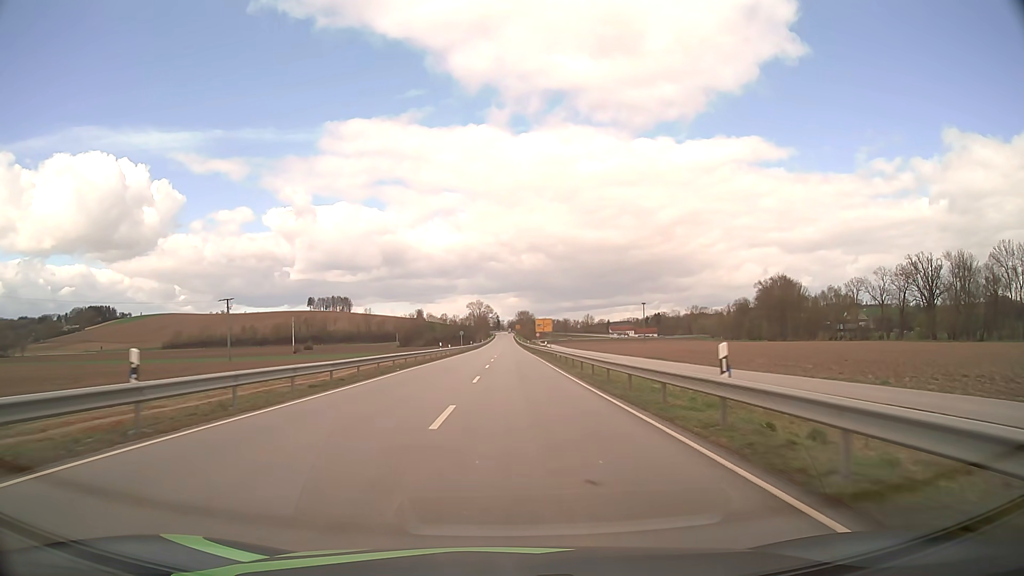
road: secondary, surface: asphalt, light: Day
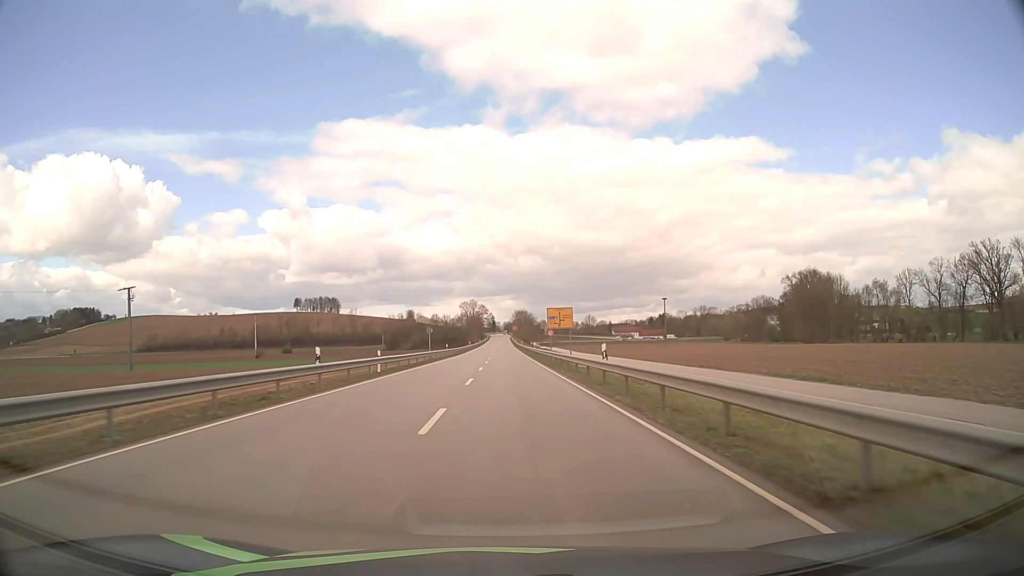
(+0.1, +36.8) m; 0°
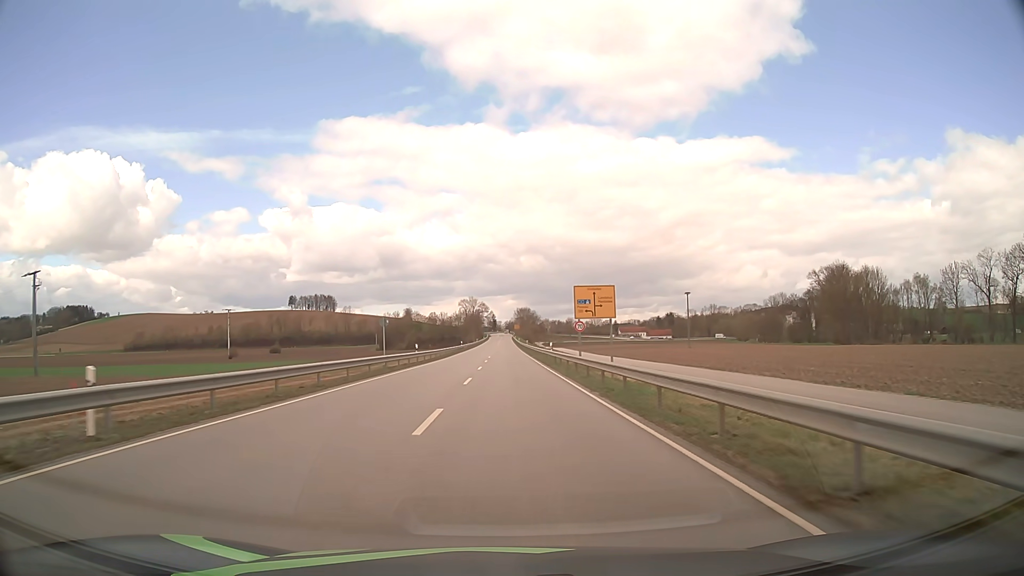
(0.0, +24.2) m; 0°
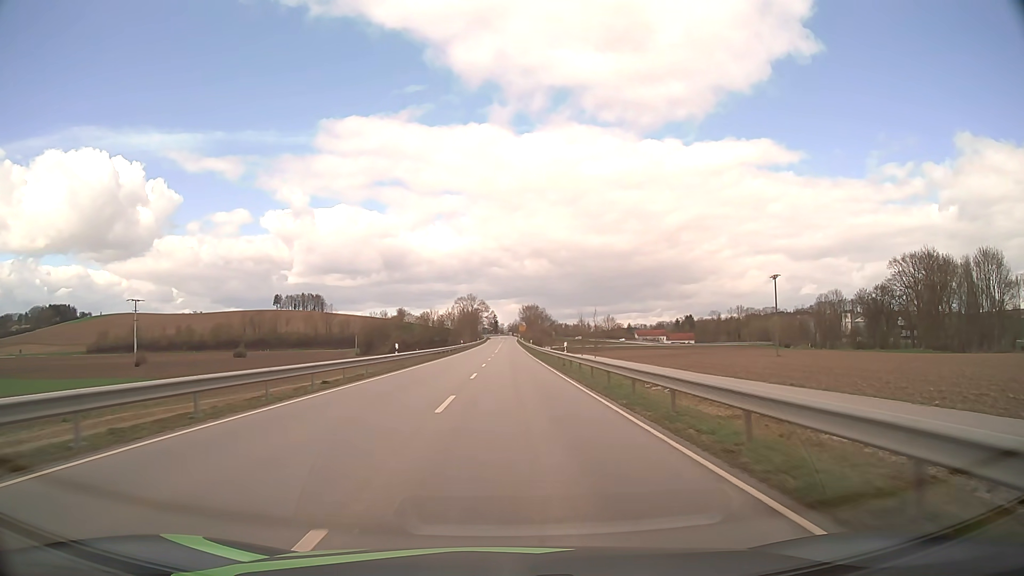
(-0.3, +57.2) m; 0°
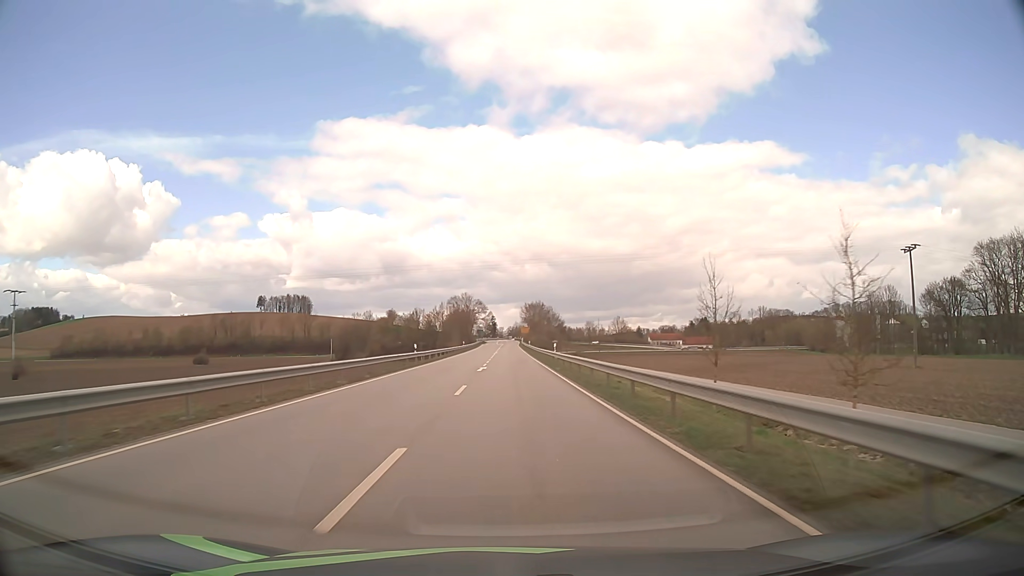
(+0.1, +44.7) m; 0°
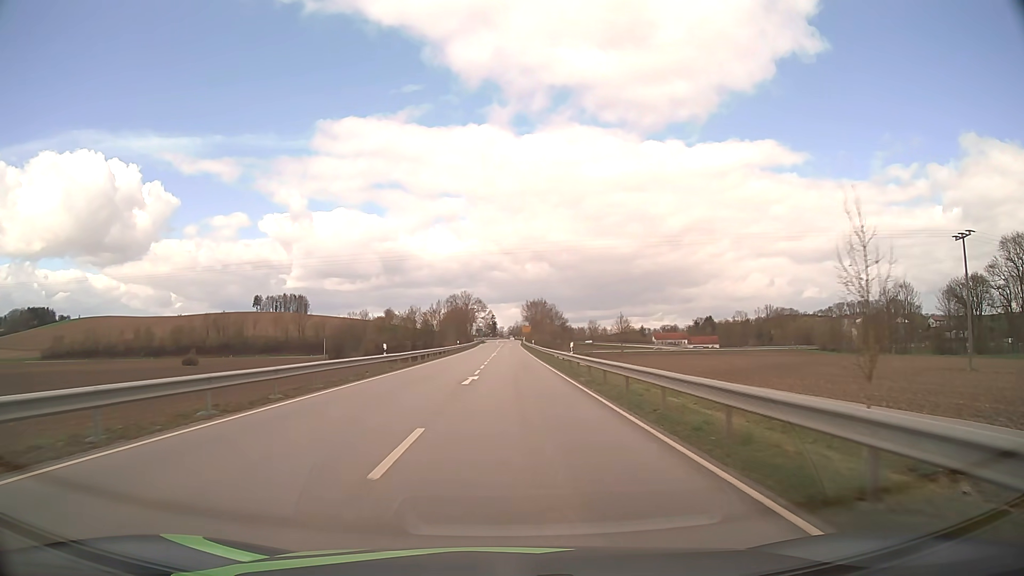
(0.0, +11.3) m; 0°
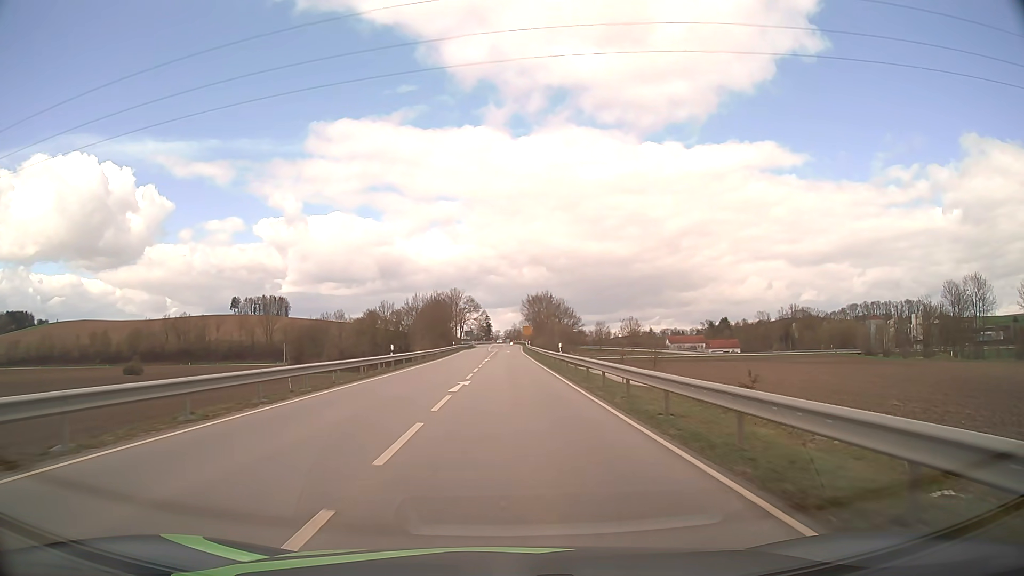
(0.0, +45.1) m; 0°
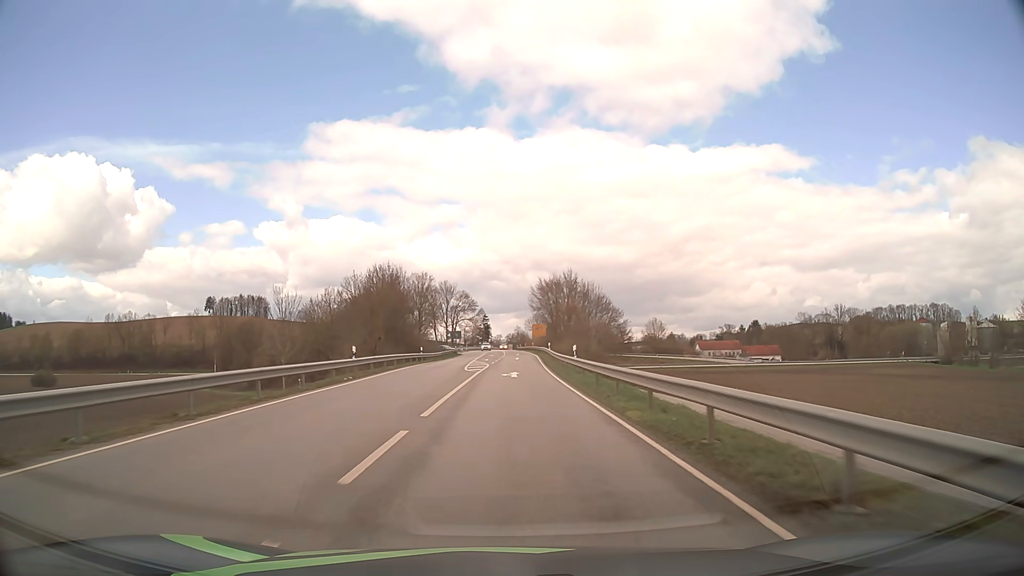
(0.0, +55.7) m; 0°
(0, +10) (0, +20) (0, +30) (0, +40) (0, +50) (+1, +60) (+1, +70) (+1, +80) (+1, +90) (+1, +100) m
